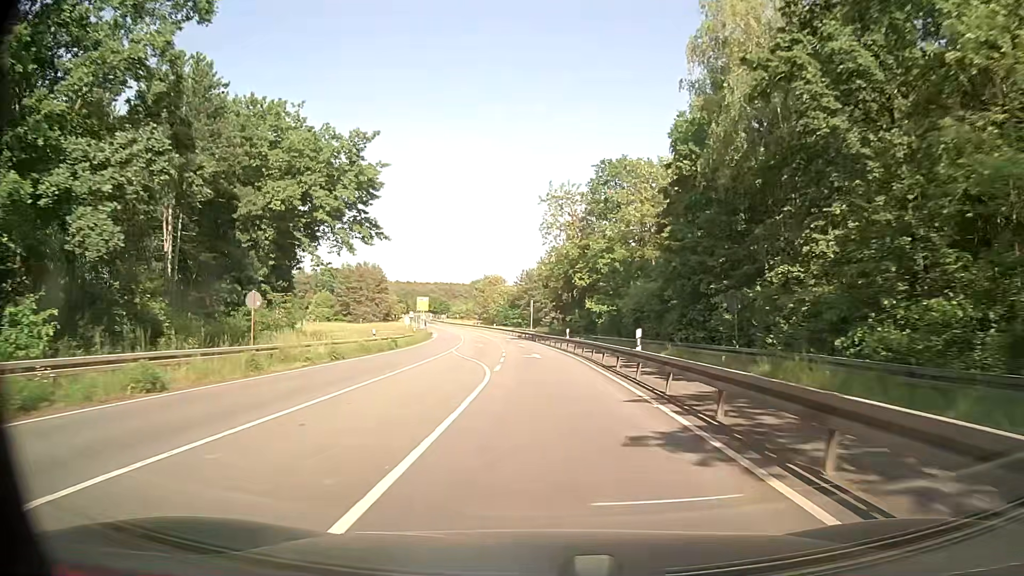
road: secondary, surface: asphalt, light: Day
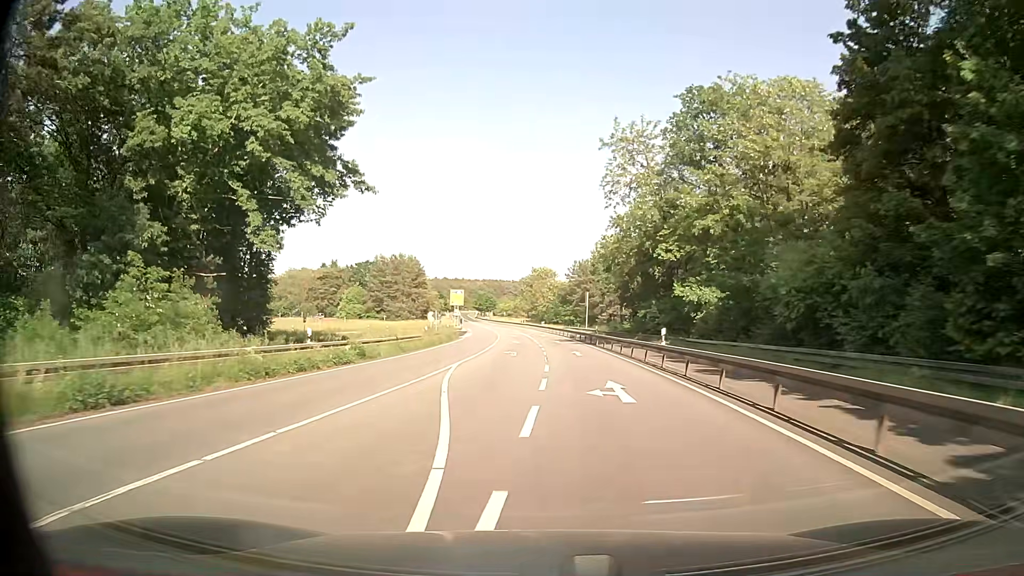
(-0.8, +19.0) m; -4°
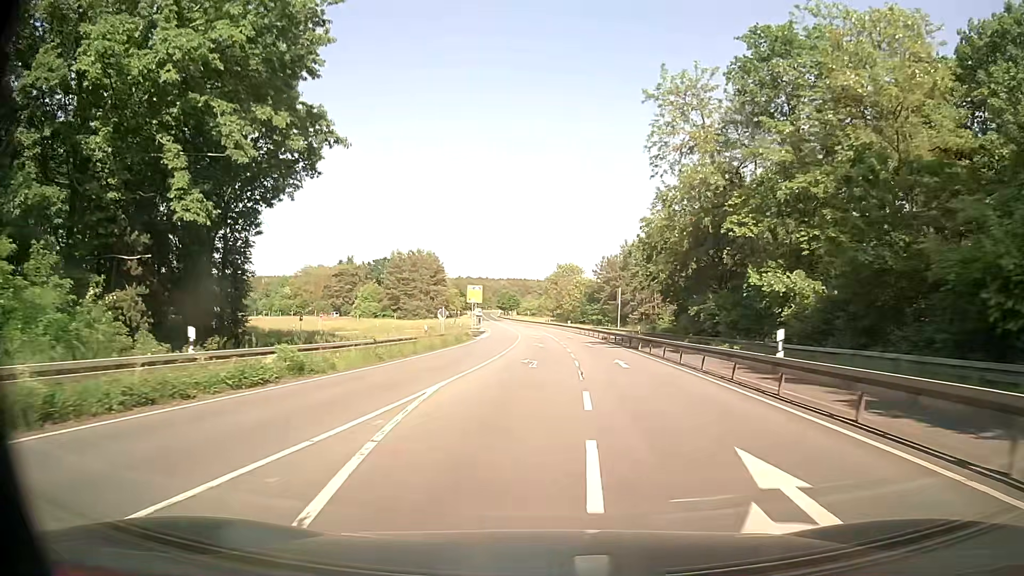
(-0.2, +9.5) m; -2°
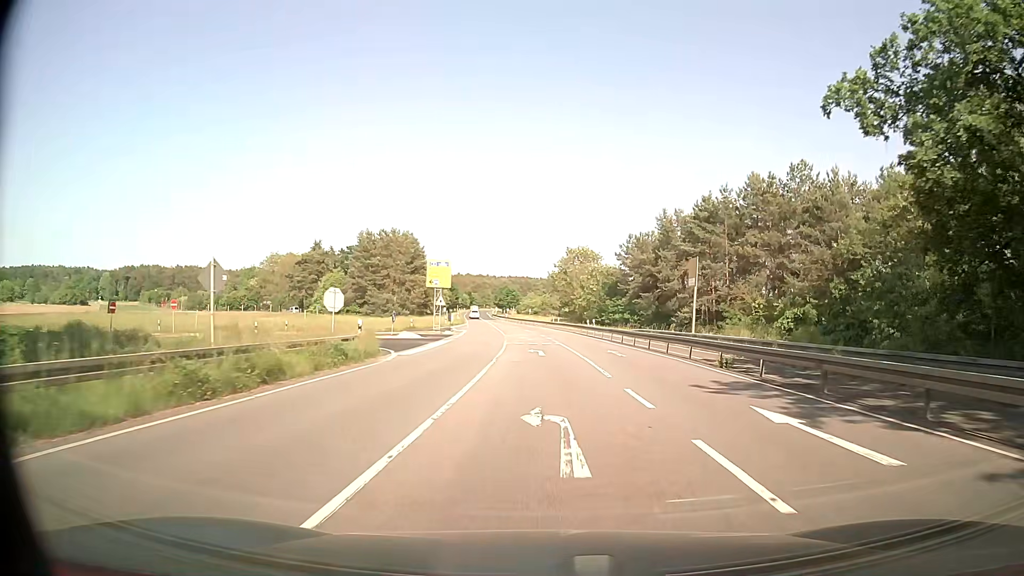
(-0.4, +35.9) m; -1°
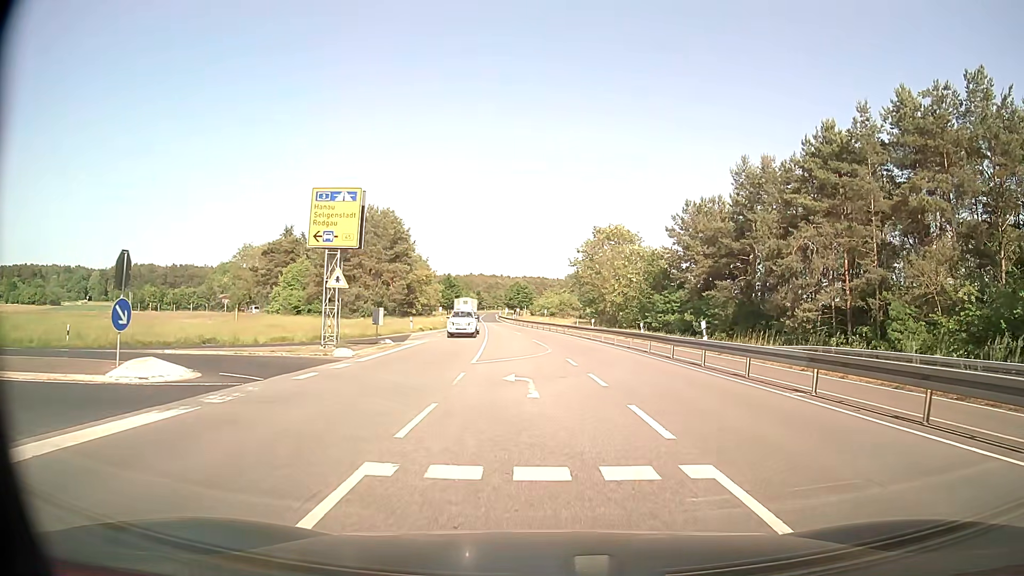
(-0.2, +31.3) m; -1°
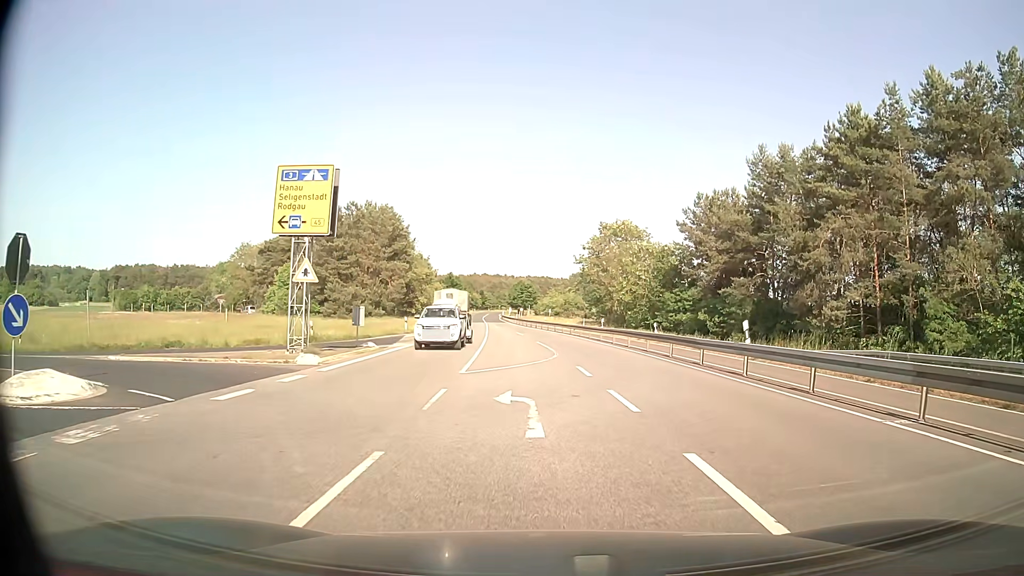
(0.0, +3.7) m; 0°
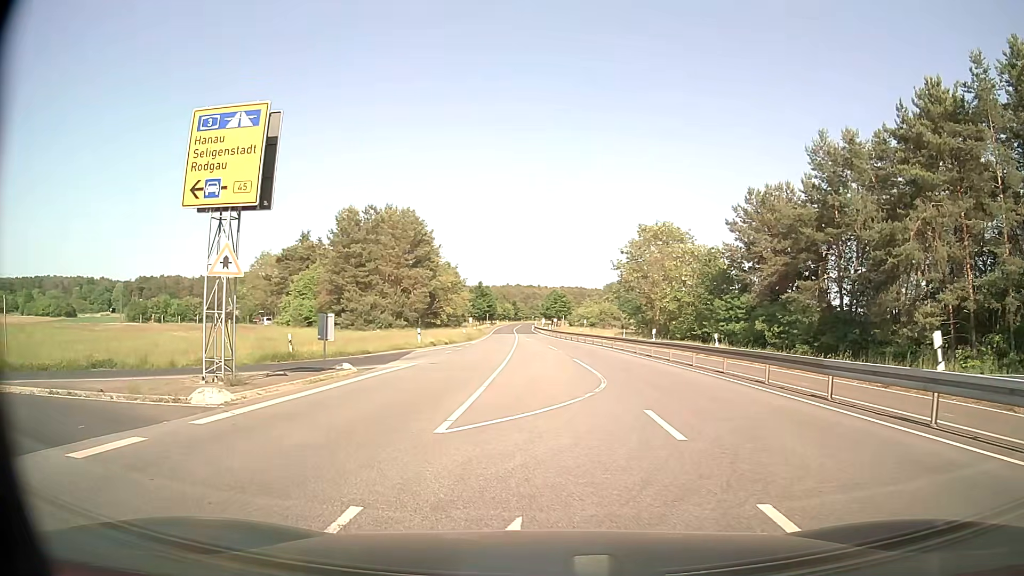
(0.0, +7.4) m; -2°
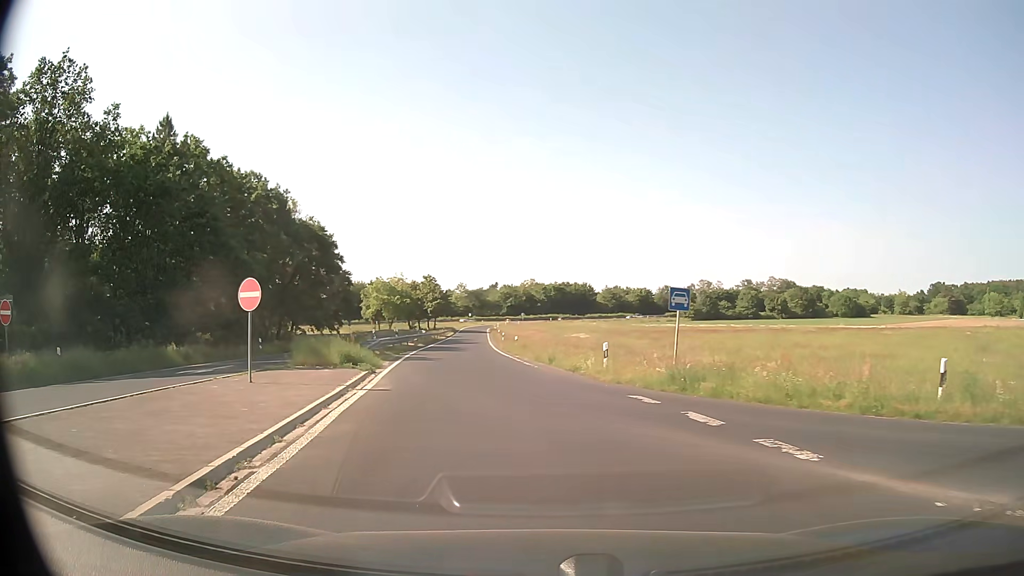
(-9.1, +8.5) m; -88°
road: trunk_link
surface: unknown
(-1, +10) (-2, +20) (-4, +30) (-5, +40) (-7, +50) (-8, +59) (-9, +69) (-10, +79) (-11, +89) (-12, +99) m
